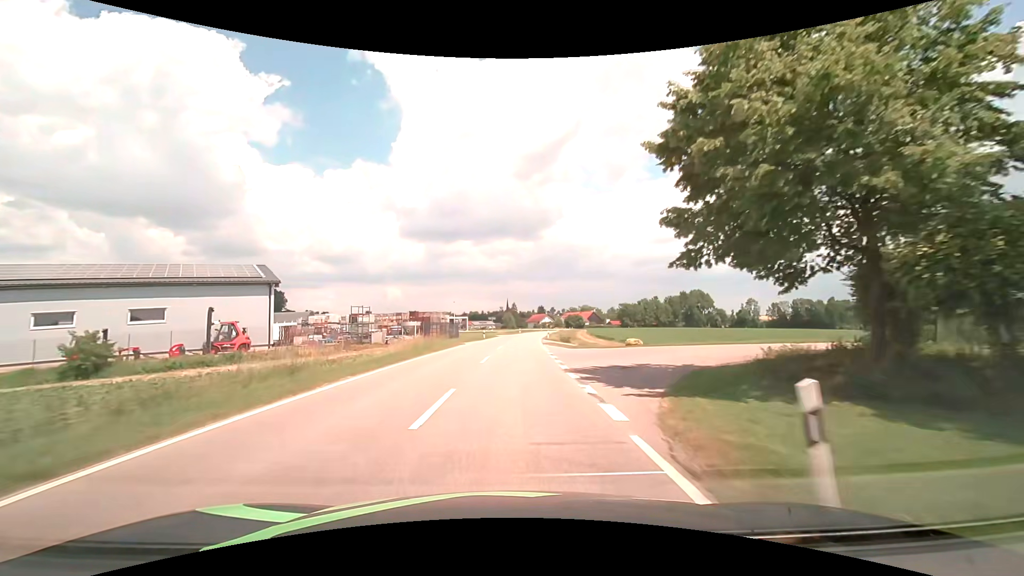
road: tertiary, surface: asphalt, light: Day
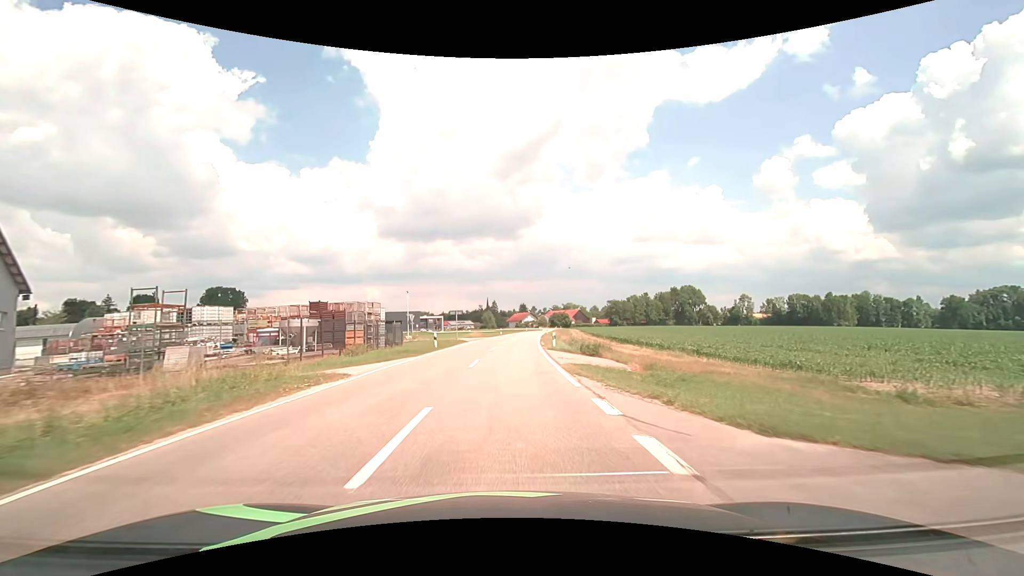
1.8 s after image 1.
(+0.5, +26.4) m; +2°
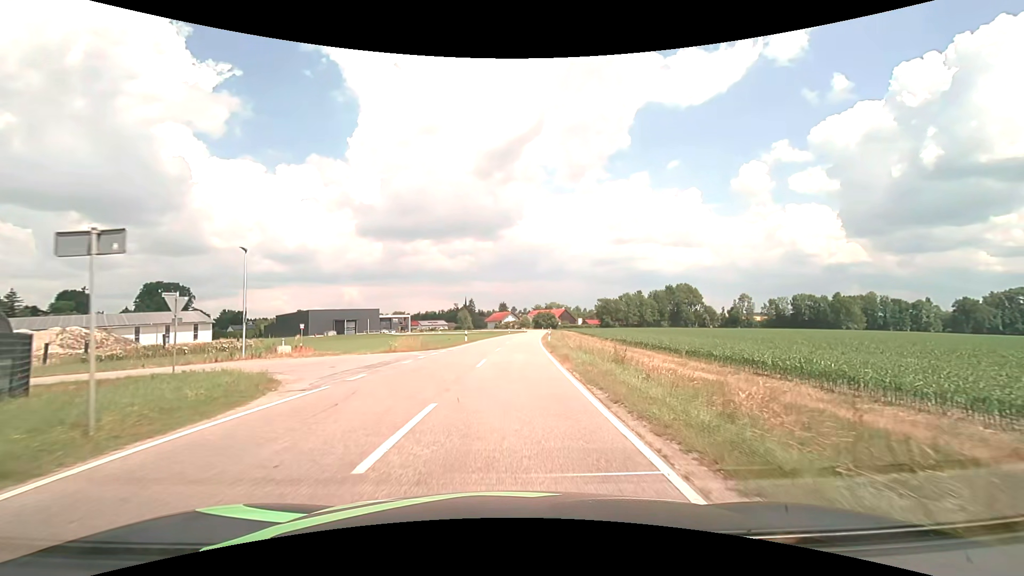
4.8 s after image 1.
(+0.7, +35.1) m; +2°
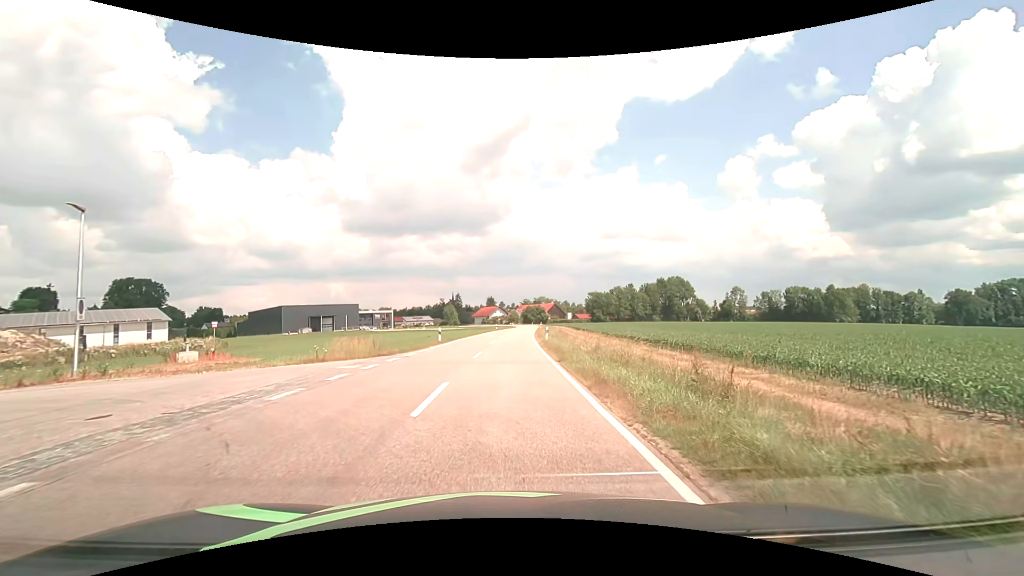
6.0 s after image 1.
(+0.1, +9.4) m; +1°
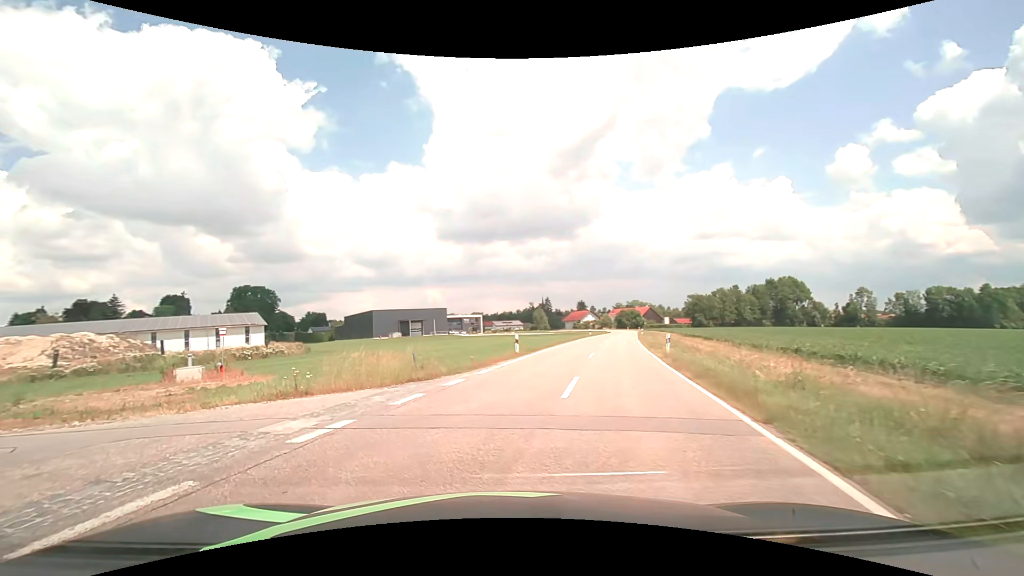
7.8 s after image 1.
(-0.2, +9.1) m; -11°
